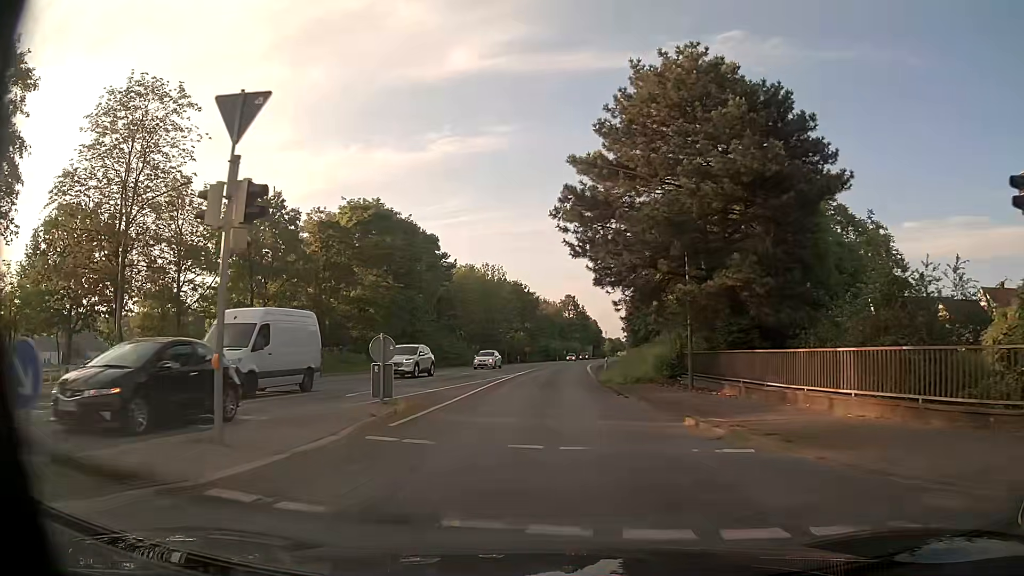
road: primary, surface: asphalt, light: Day
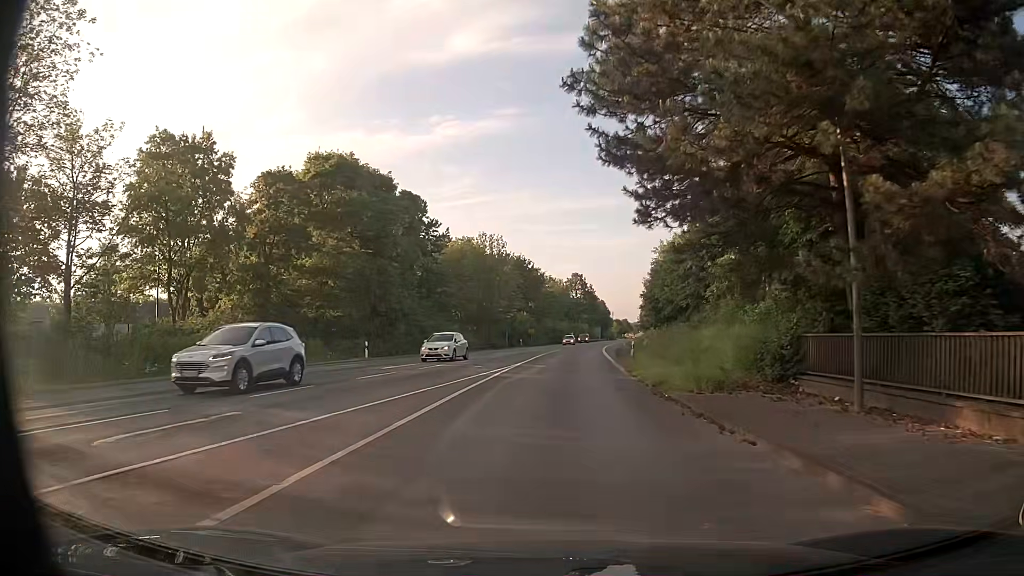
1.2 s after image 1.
(-0.2, +12.1) m; -1°
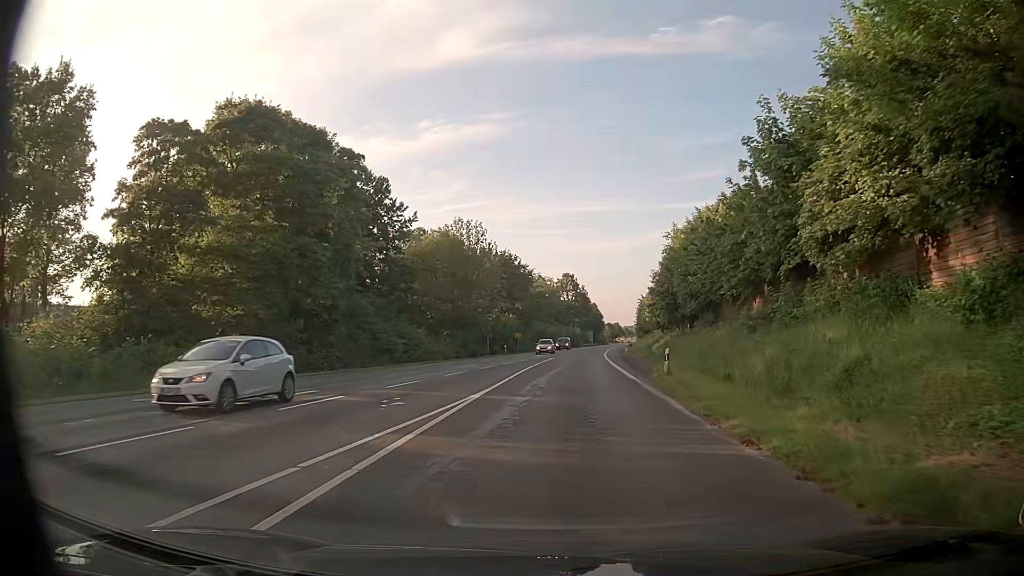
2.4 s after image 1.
(0.0, +13.3) m; 0°
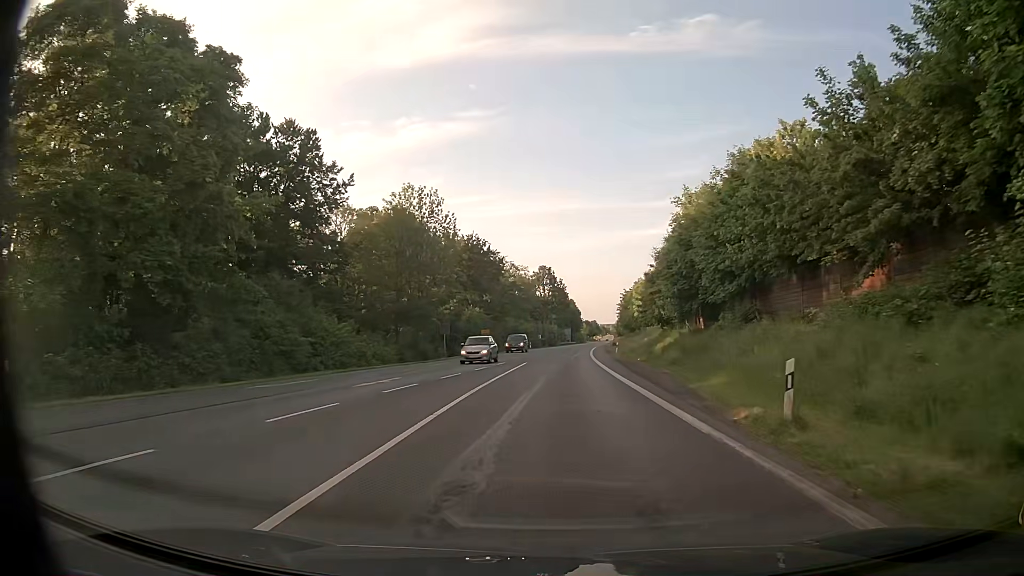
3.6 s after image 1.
(+0.4, +14.3) m; +3°
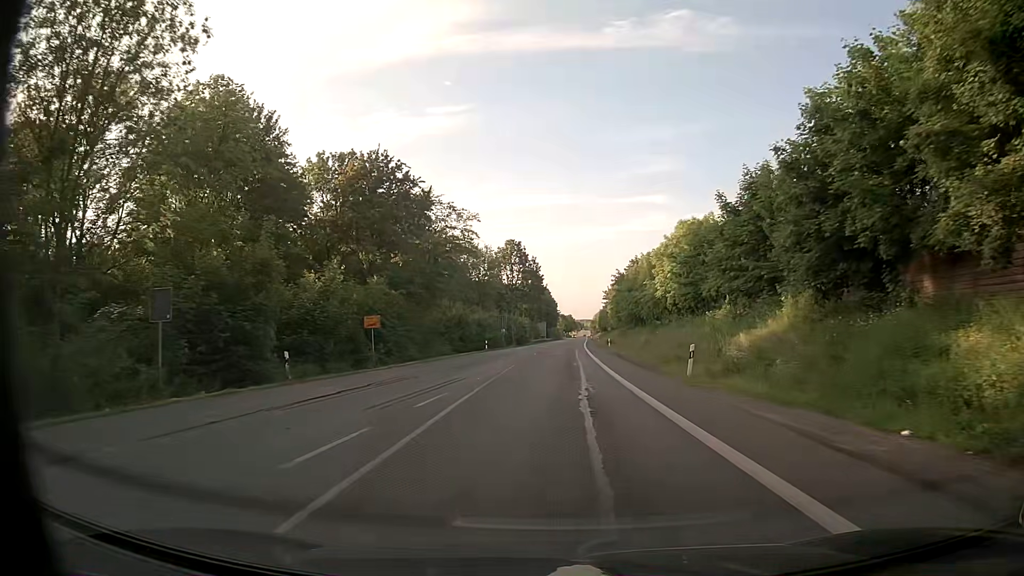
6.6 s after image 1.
(+0.7, +39.6) m; +2°
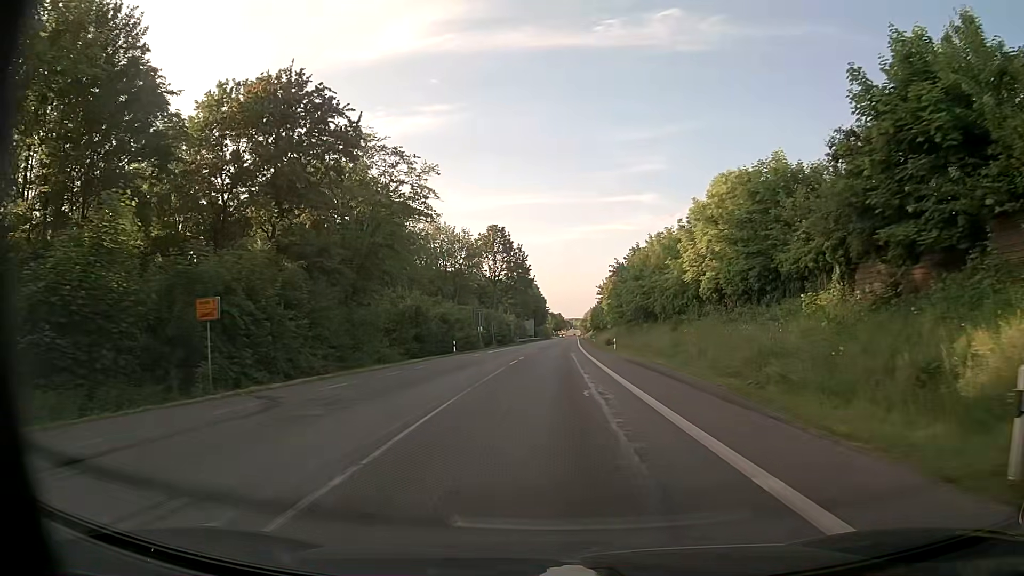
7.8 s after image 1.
(+0.1, +16.5) m; +1°
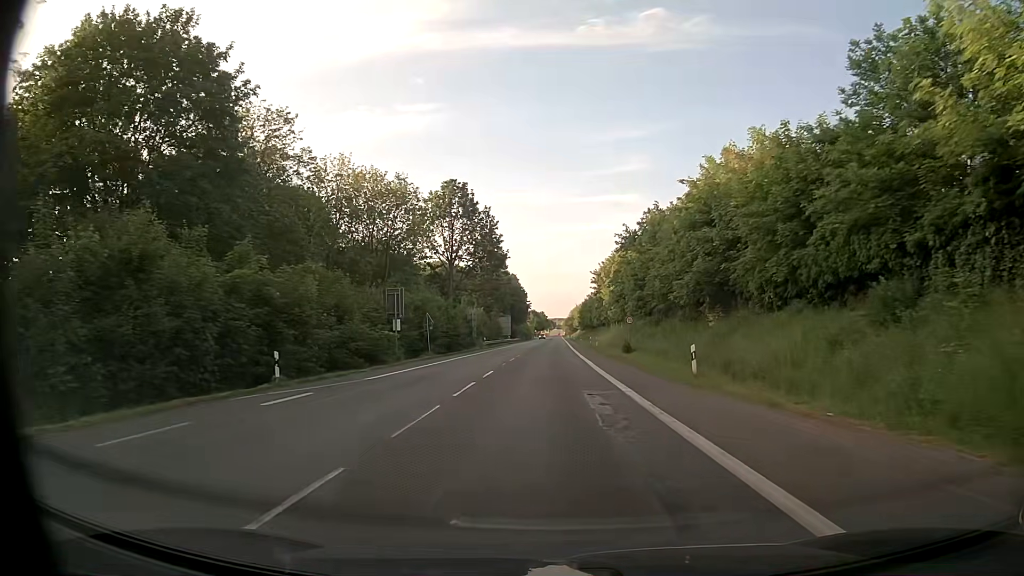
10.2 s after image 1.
(+0.2, +33.9) m; +1°
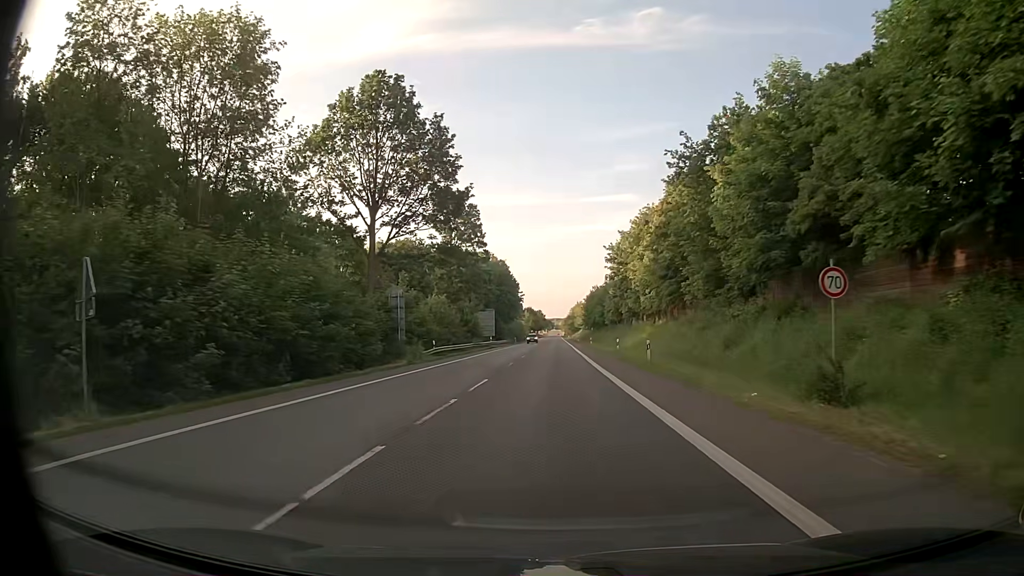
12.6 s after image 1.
(+0.1, +35.3) m; 0°
(0, +10) (0, +20) (0, +30) (0, +40) (0, +50) (0, +60) (+1, +70) (+1, +80) (+1, +90) (+1, +100) m
